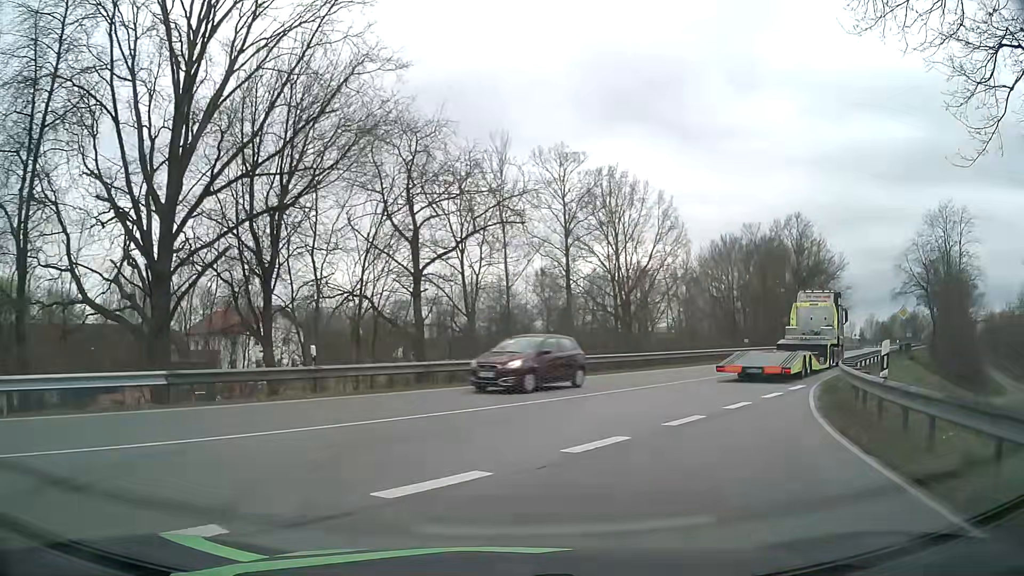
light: Day
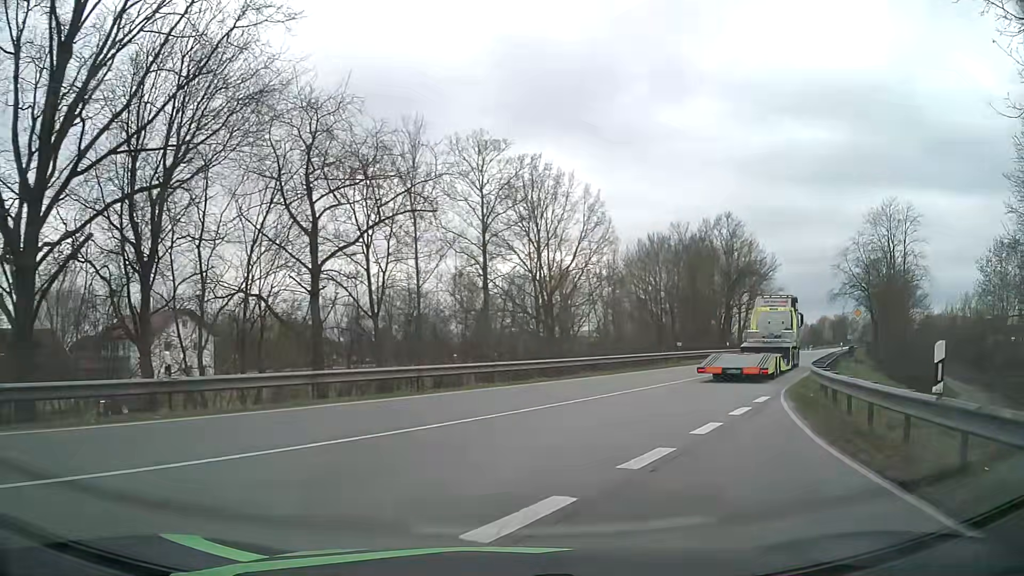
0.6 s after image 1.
(+0.2, +3.6) m; +6°
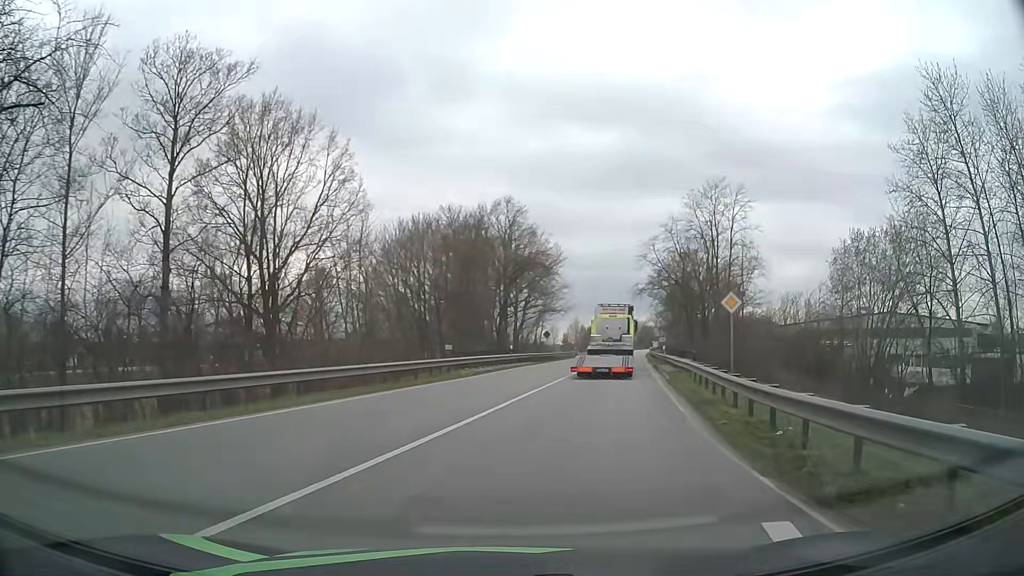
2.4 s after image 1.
(+2.6, +12.7) m; +20°
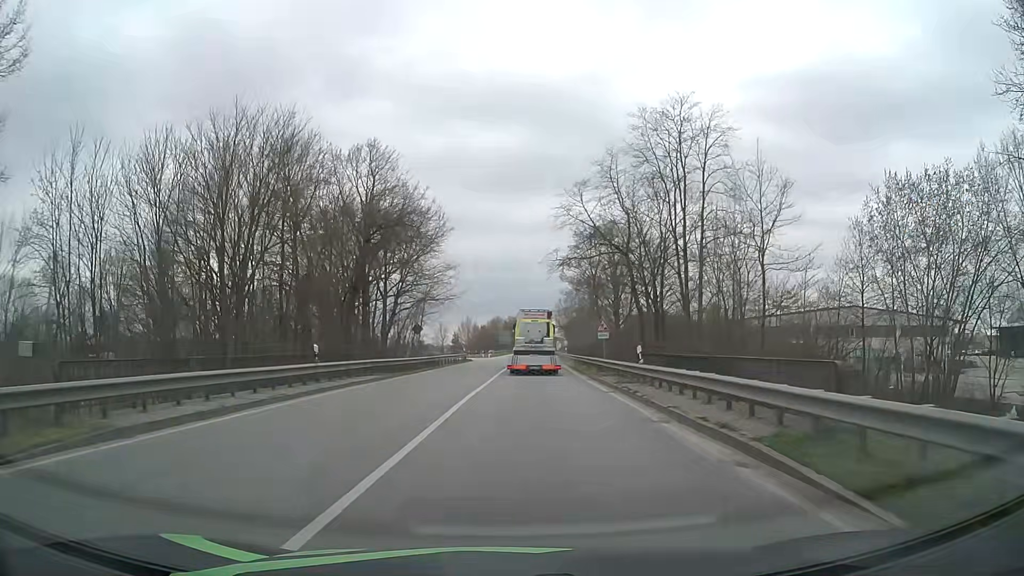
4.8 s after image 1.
(+2.8, +23.5) m; +9°
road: primary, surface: asphalt
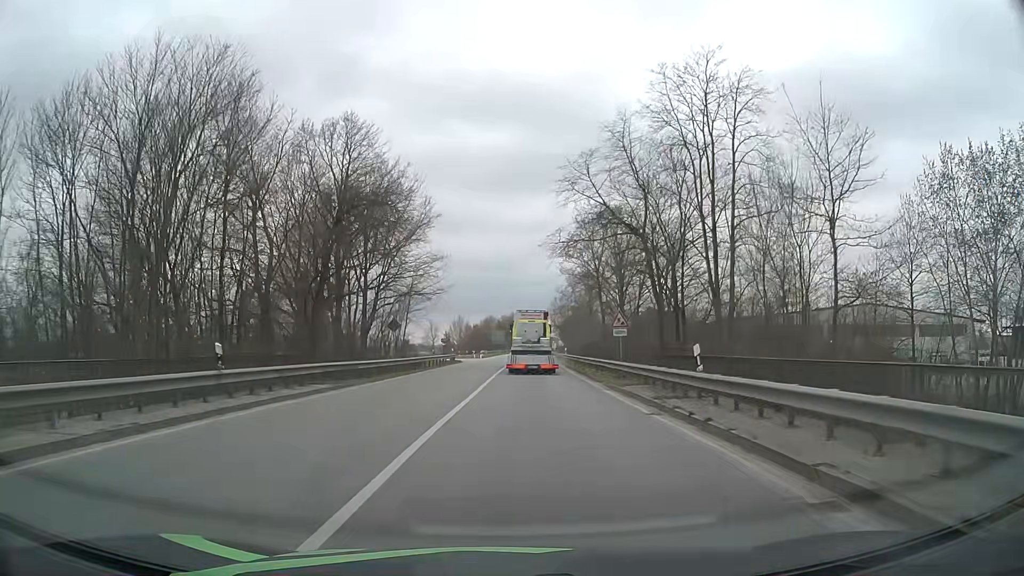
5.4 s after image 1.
(0.0, +7.1) m; 0°
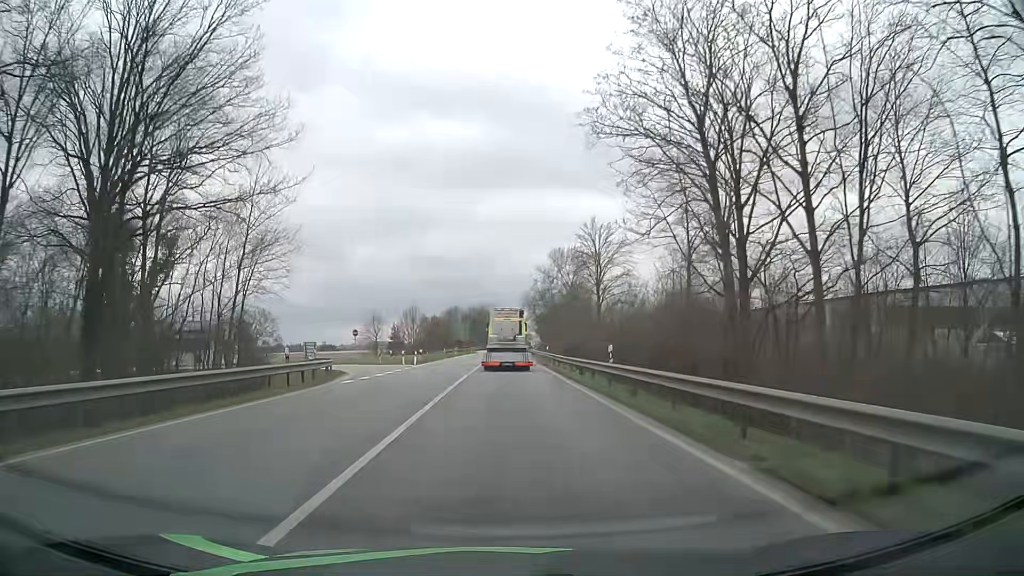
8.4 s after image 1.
(+1.2, +40.7) m; +3°
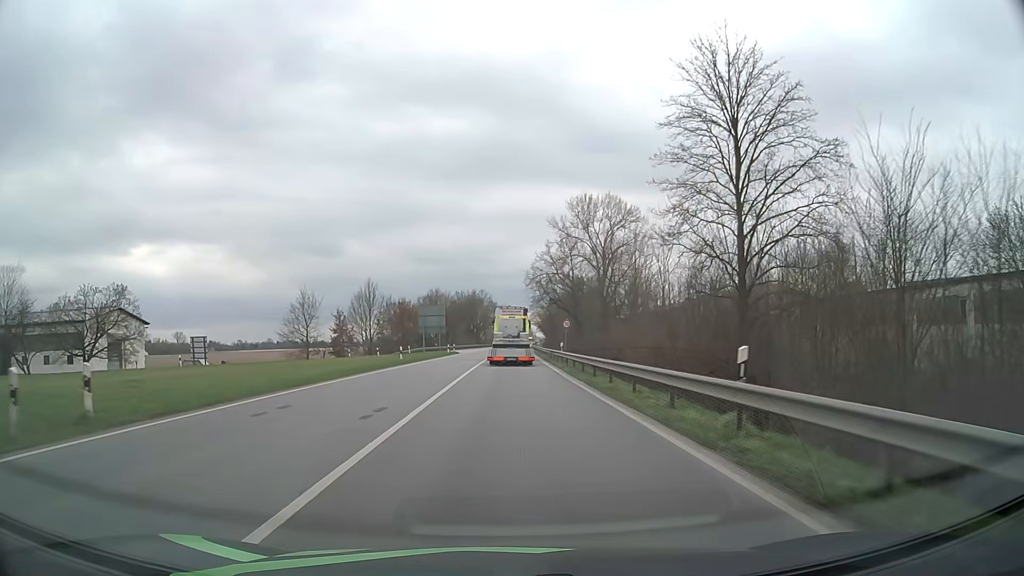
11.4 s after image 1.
(-0.3, +44.5) m; 0°
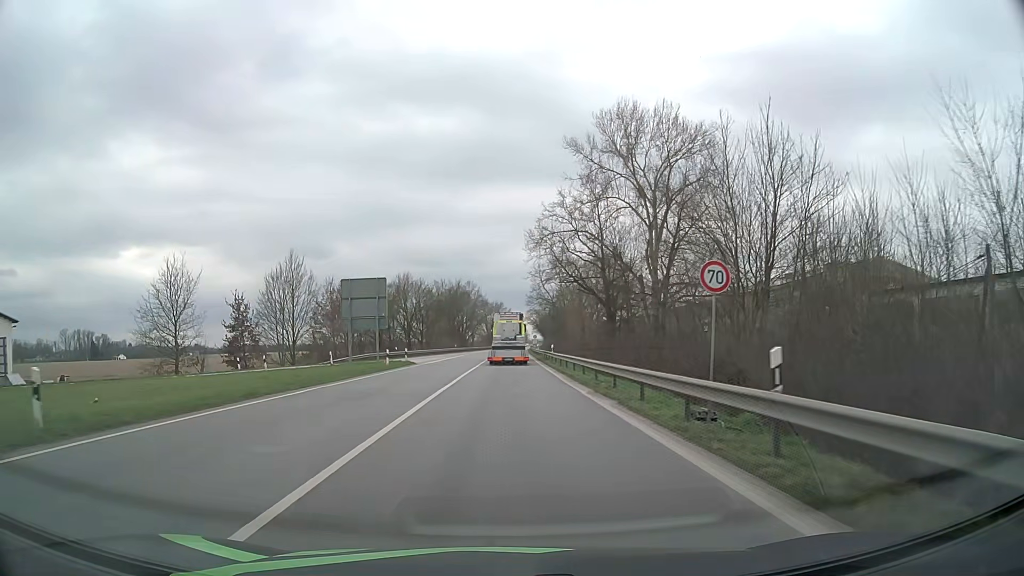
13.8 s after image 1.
(+0.3, +33.8) m; +1°
(0, +10) (0, +20) (0, +30) (0, +40) (0, +50) (0, +60) (0, +70) (+1, +80) (+1, +90) (+1, +100) m
